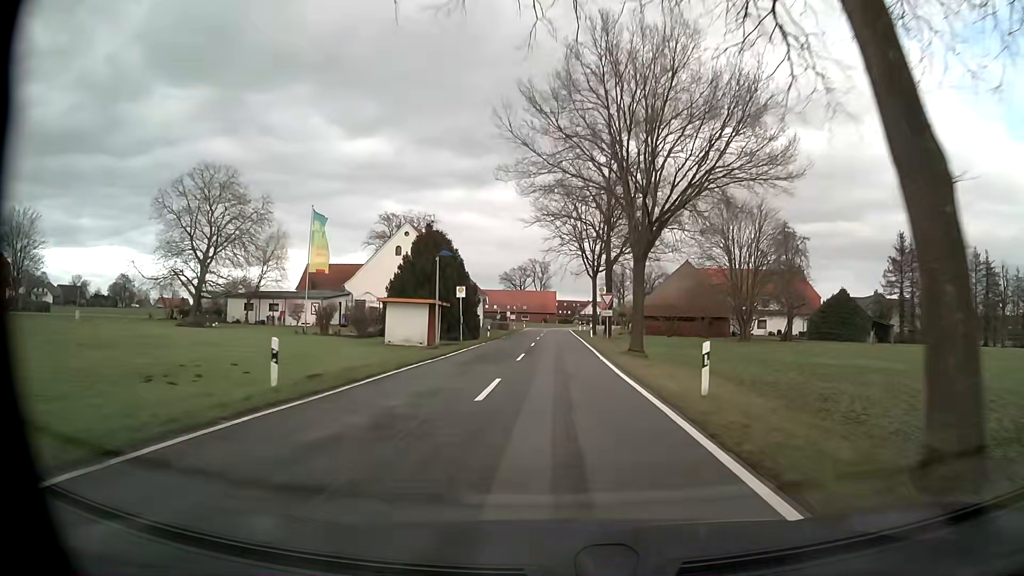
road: tertiary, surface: asphalt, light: Day
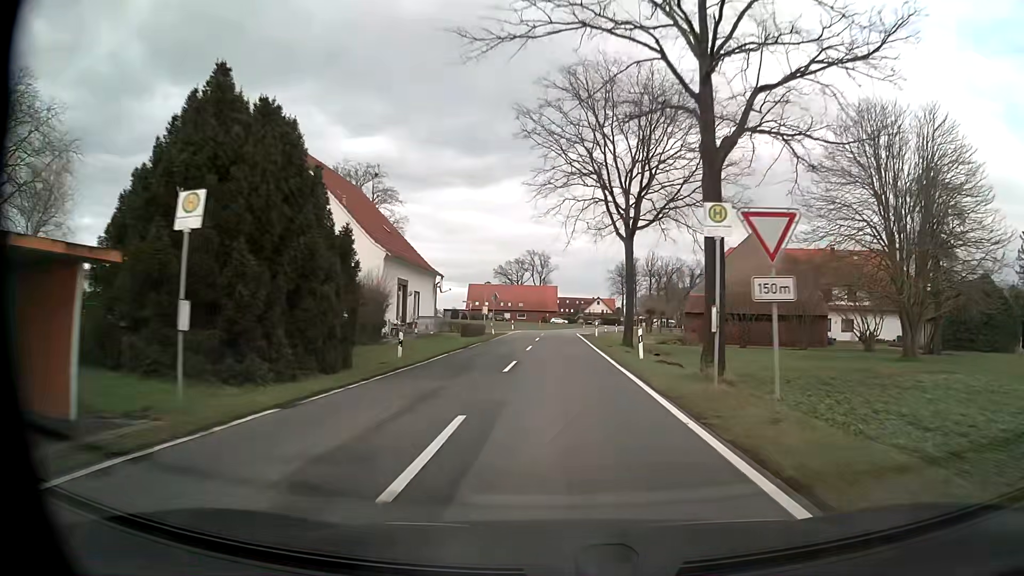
(-0.1, +29.9) m; 0°
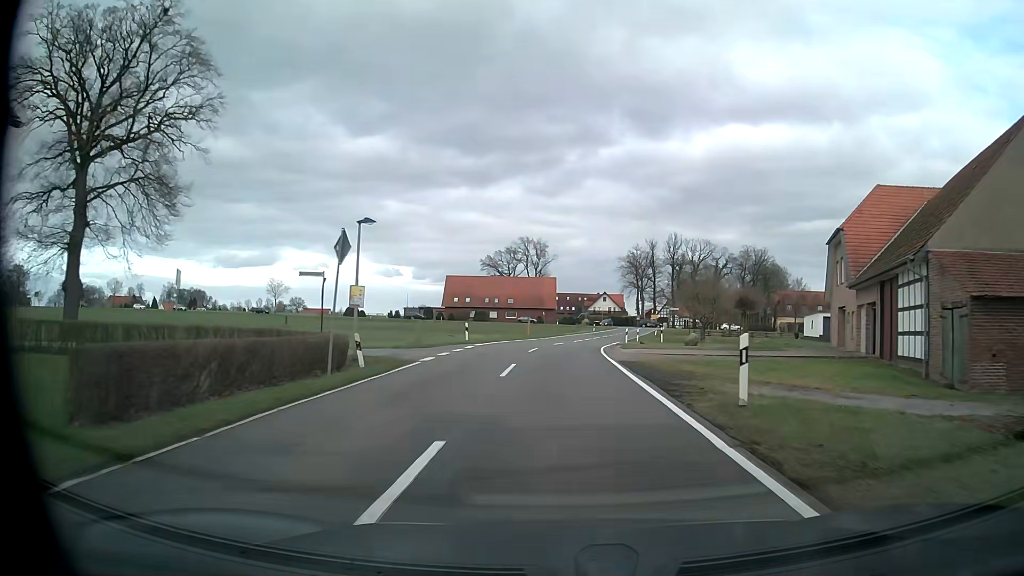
(0.0, +37.4) m; +1°
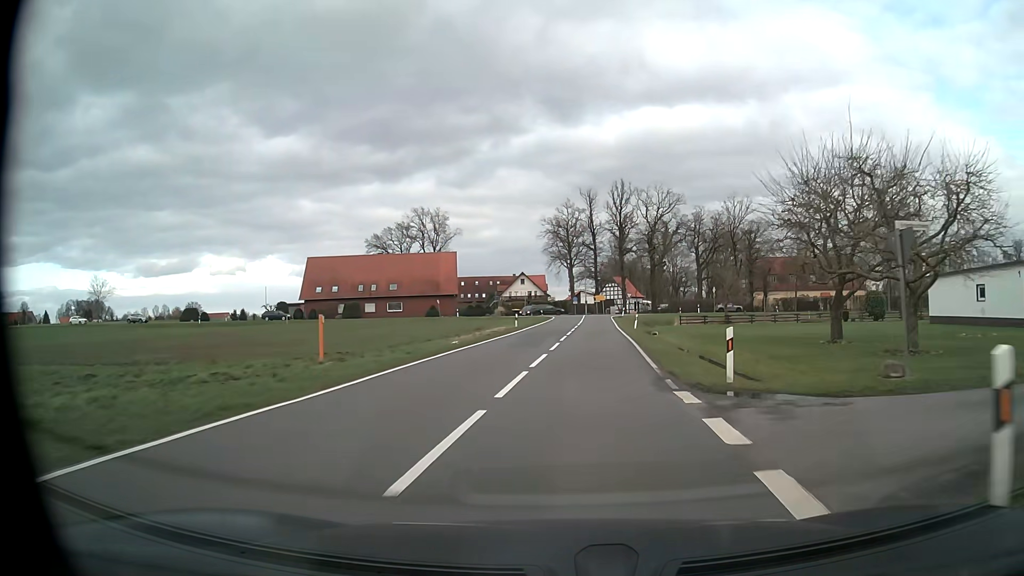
(+1.3, +43.3) m; +7°
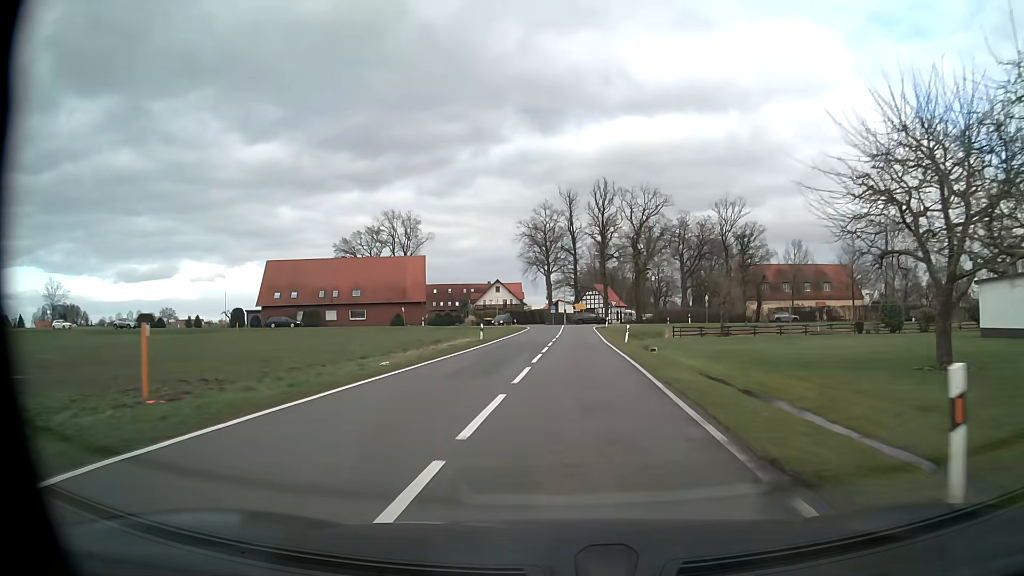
(+0.1, +8.3) m; +2°
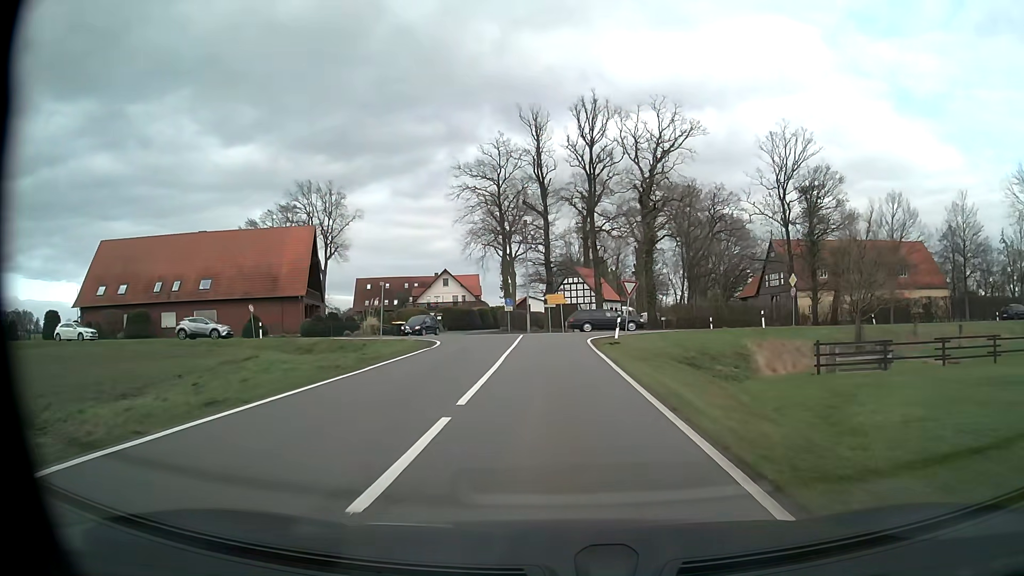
(+1.0, +37.2) m; +2°
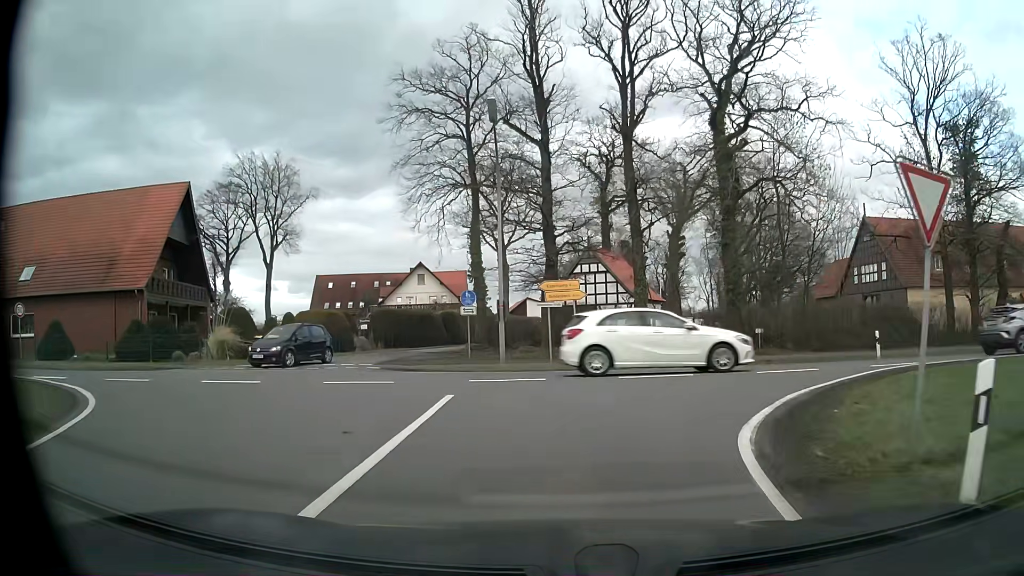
(-0.1, +25.3) m; -1°
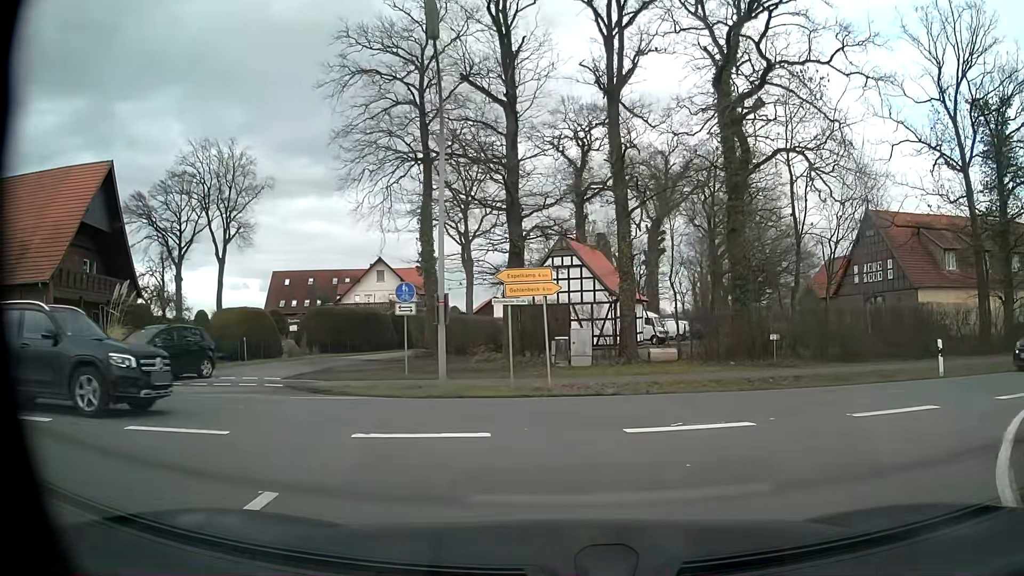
(+0.1, +6.0) m; +3°
(+3, +9) (+12, +13) (+22, +15) (+32, +17) (+41, +20) (+51, +22) (+61, +25) (+70, +29) (+80, +32) (+89, +35) m
